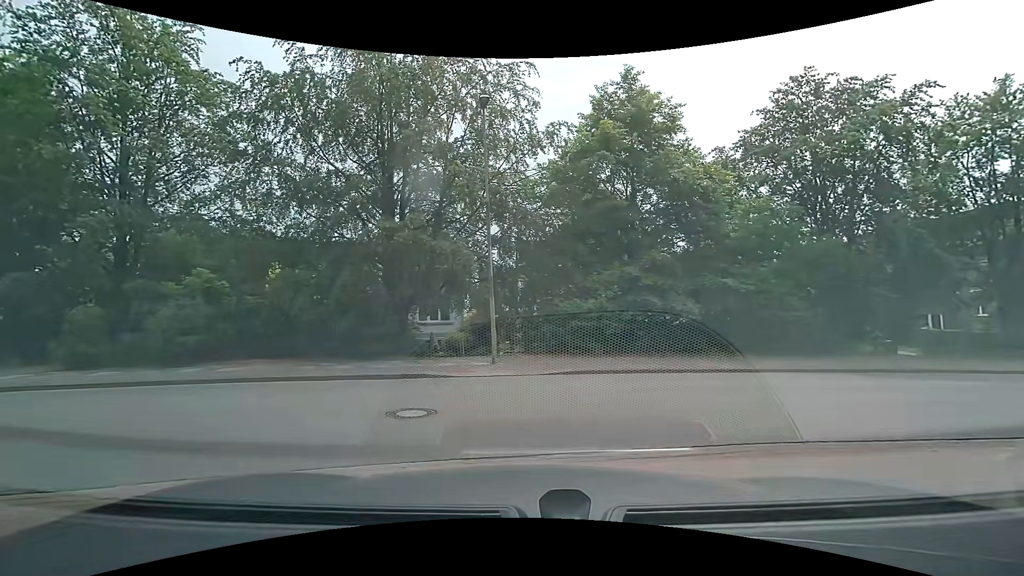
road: residential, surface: asphalt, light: Day
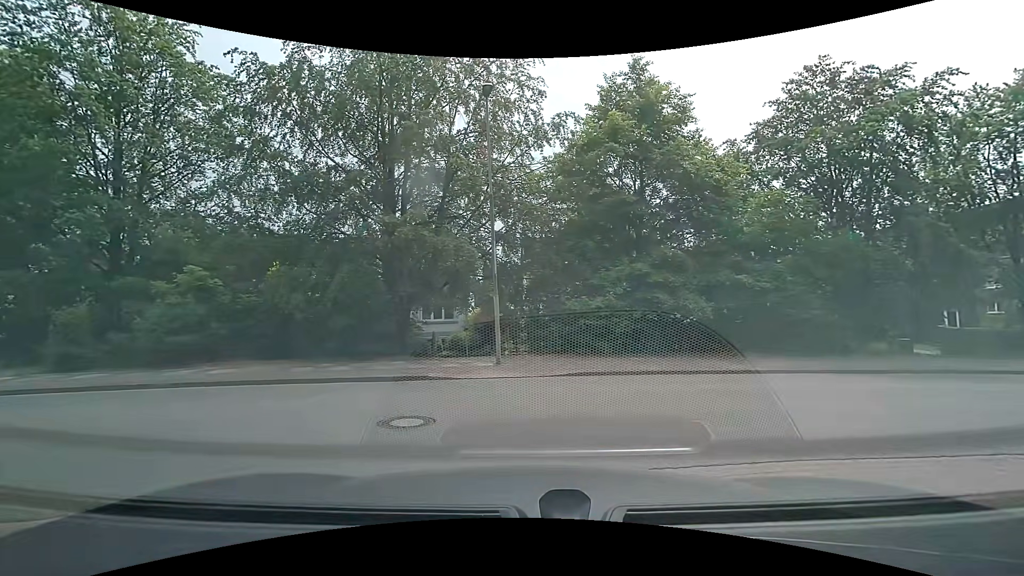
(0.0, +0.7) m; 0°
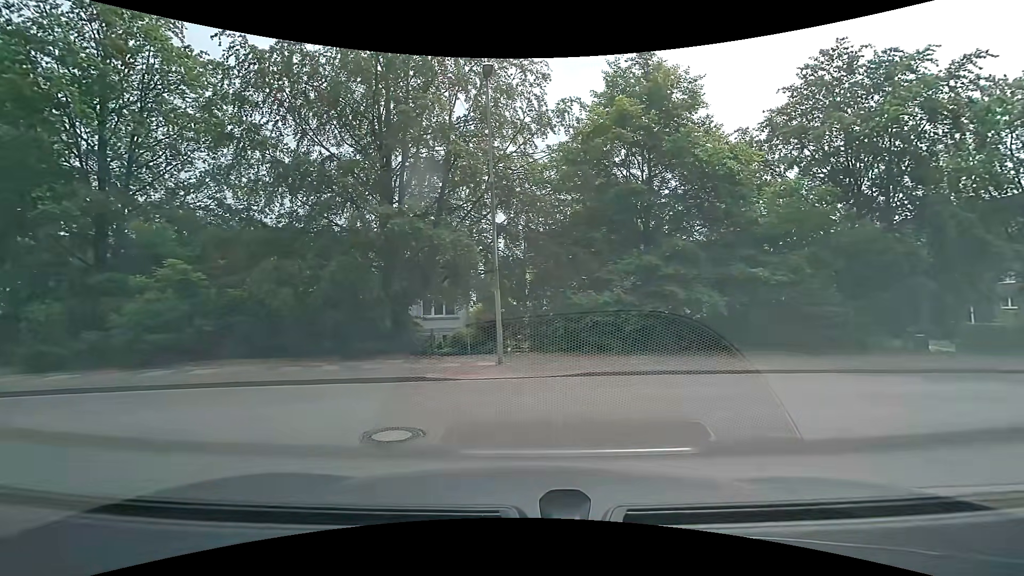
(0.0, +0.9) m; 0°
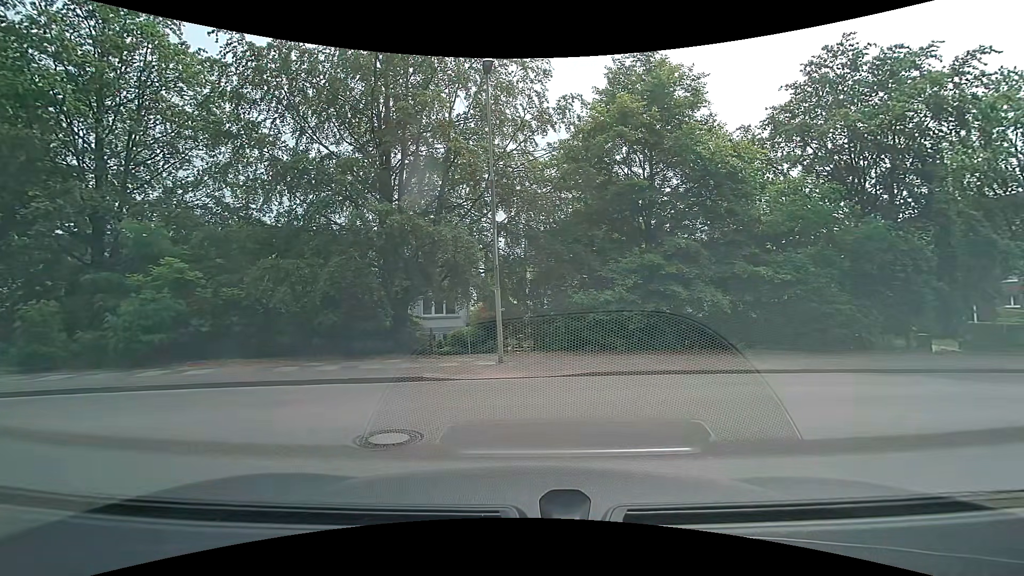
(0.0, +0.2) m; 0°
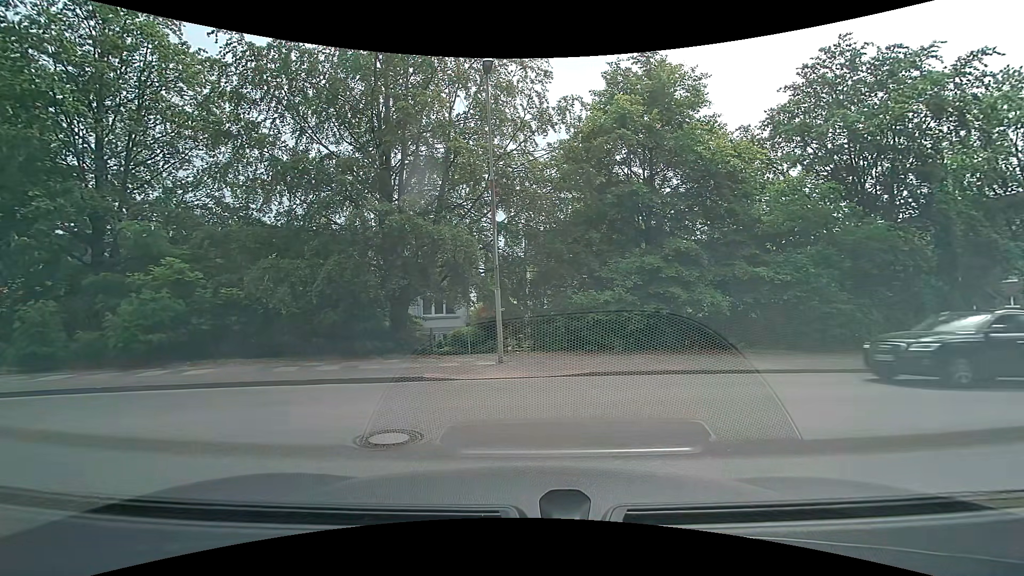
(0.0, 0.0) m; 0°
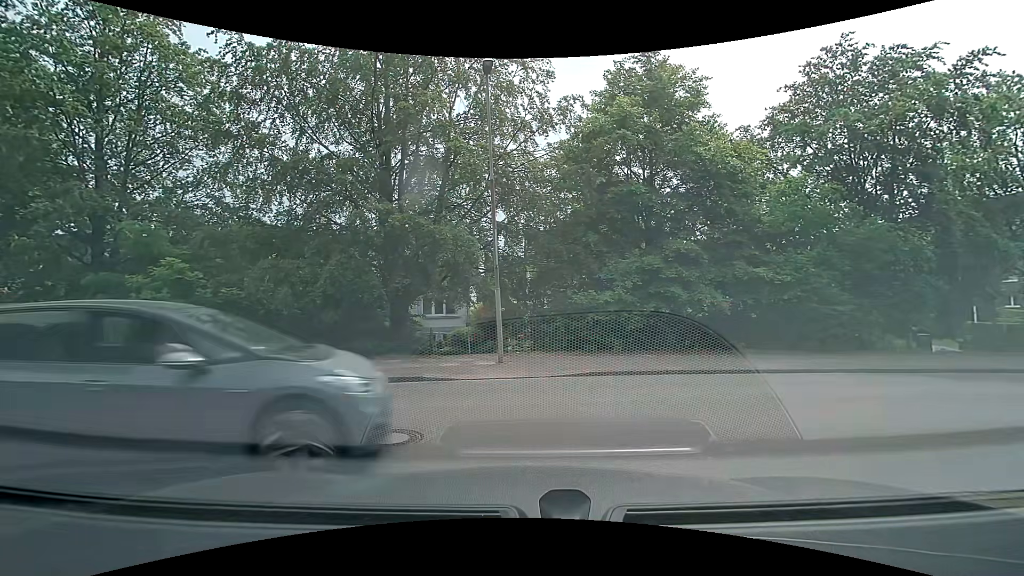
(0.0, 0.0) m; 0°
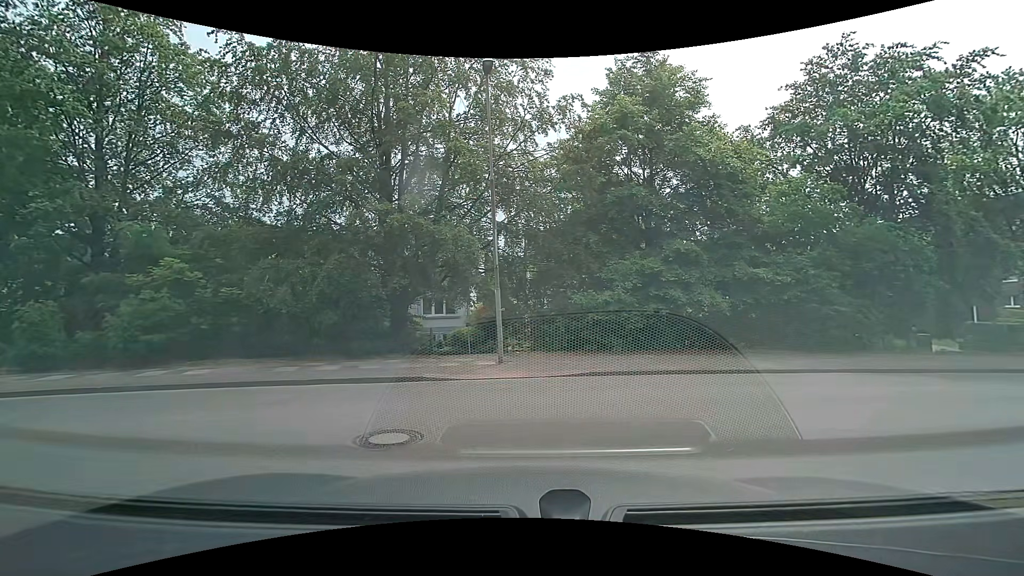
(0.0, 0.0) m; 0°
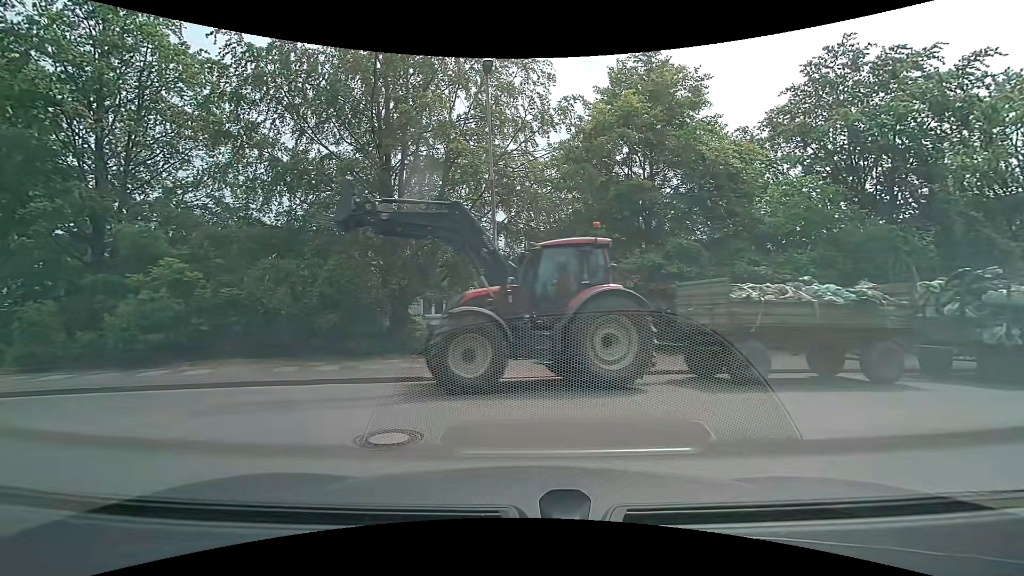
(0.0, 0.0) m; 0°
